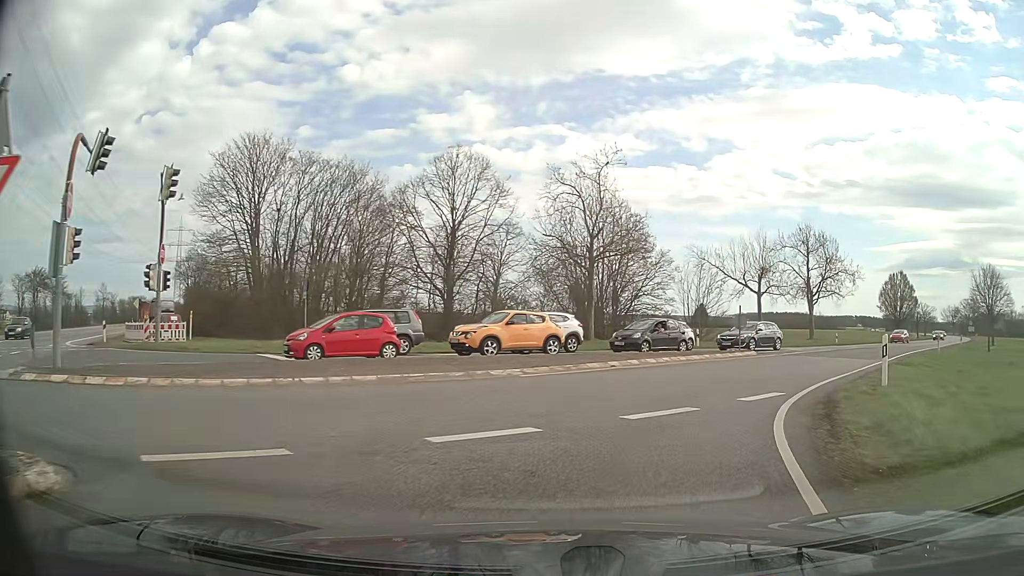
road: secondary_link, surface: asphalt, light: Day
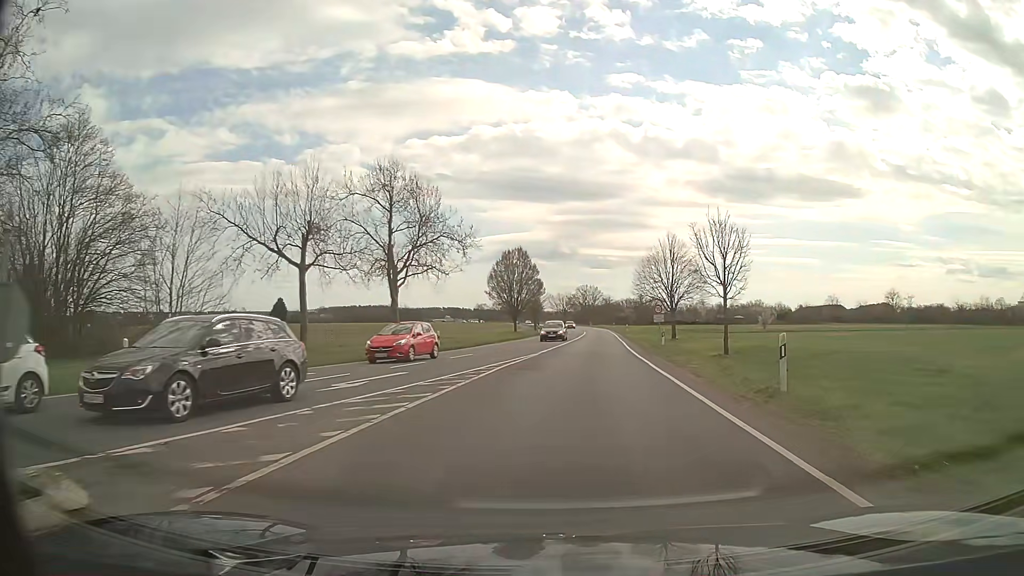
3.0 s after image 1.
(+8.8, +22.7) m; +36°
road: secondary
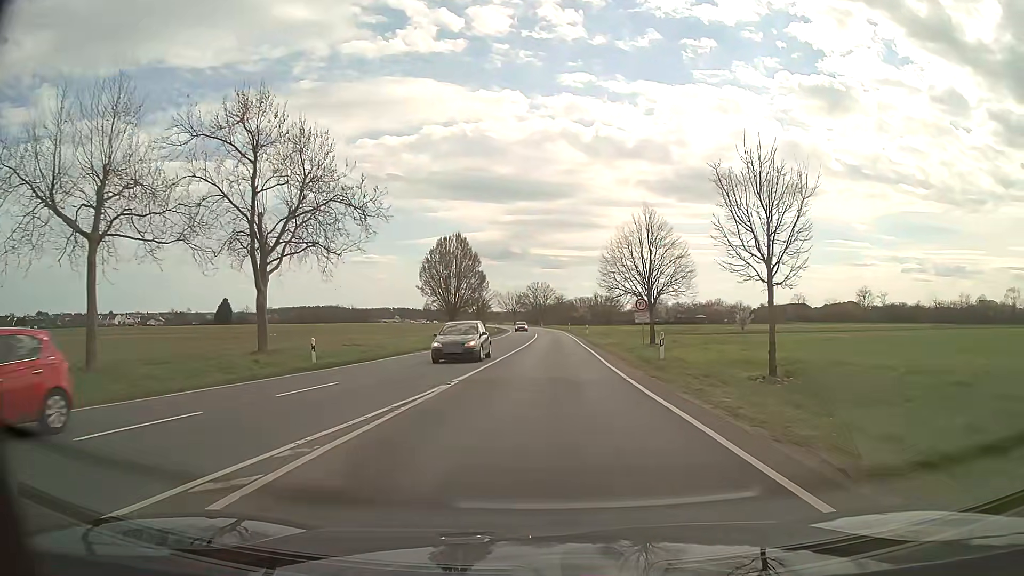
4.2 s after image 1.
(+0.7, +13.6) m; +4°
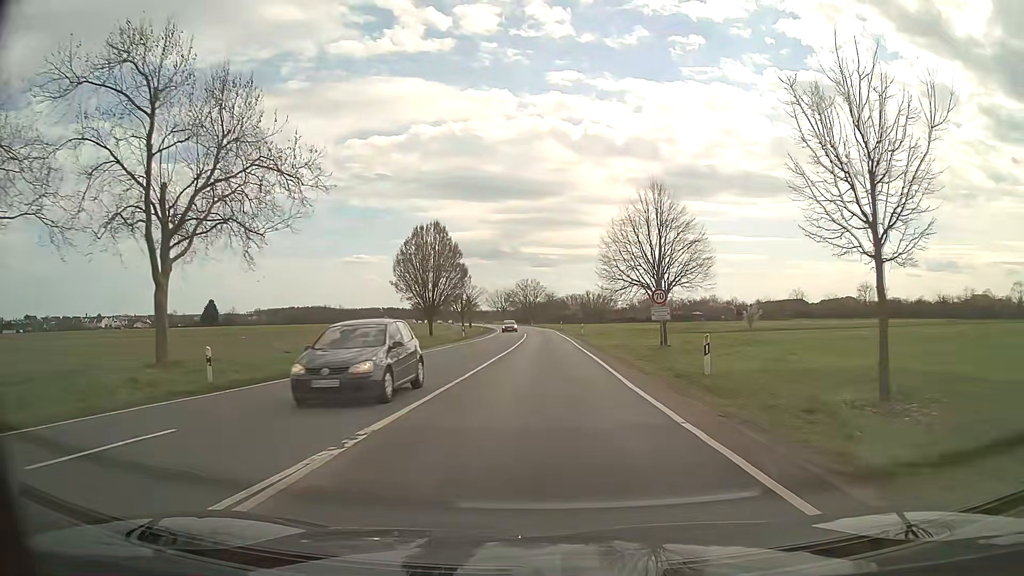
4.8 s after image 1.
(+0.1, +7.7) m; +1°
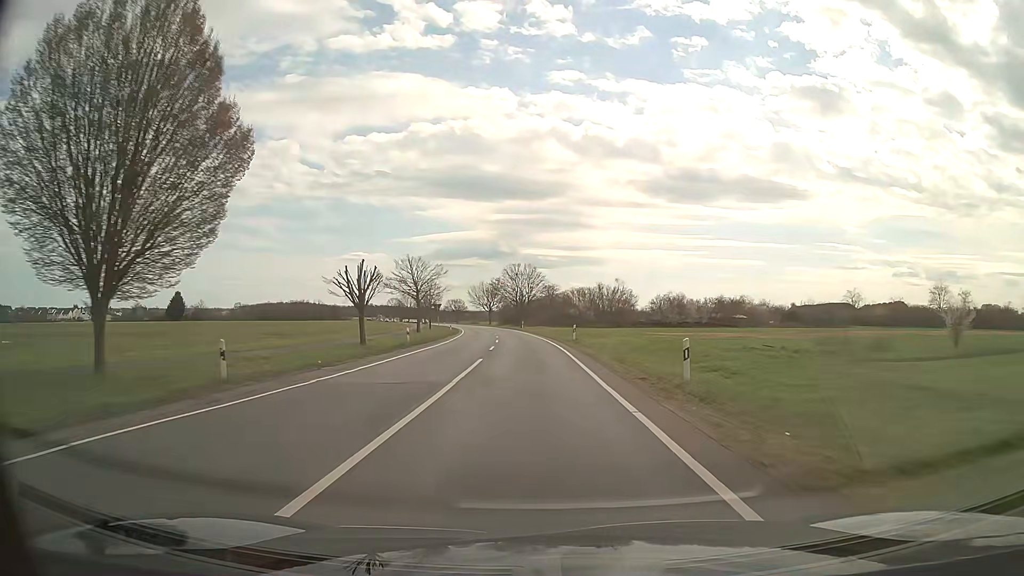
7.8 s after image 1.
(+0.4, +46.1) m; 0°
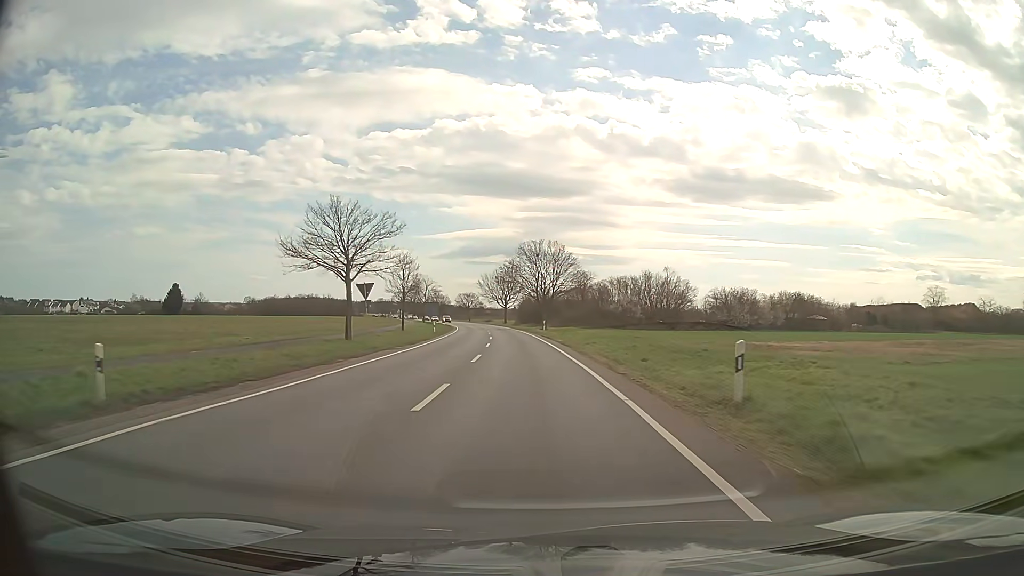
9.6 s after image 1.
(-0.5, +32.4) m; -2°
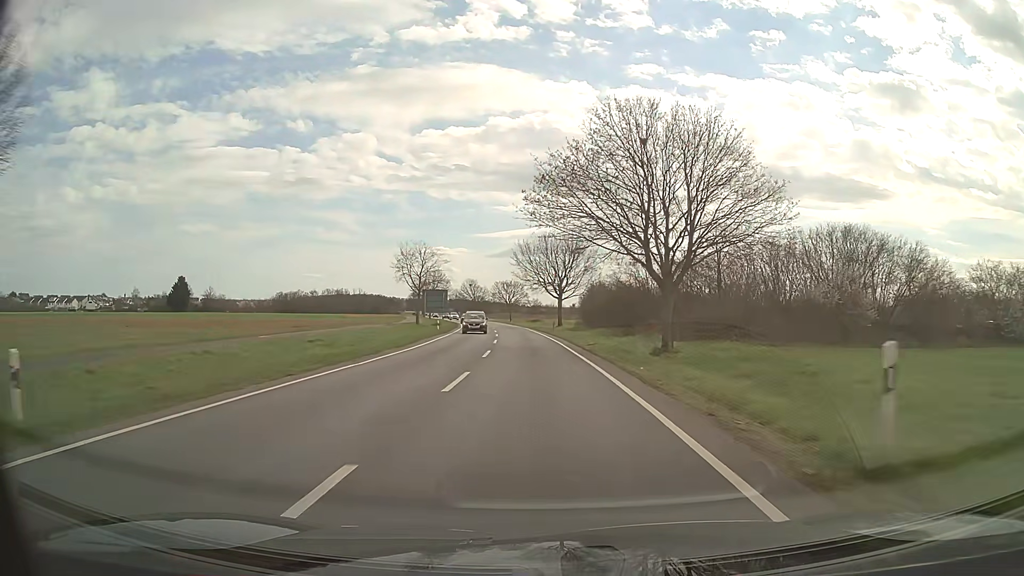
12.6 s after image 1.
(-2.3, +54.7) m; -5°
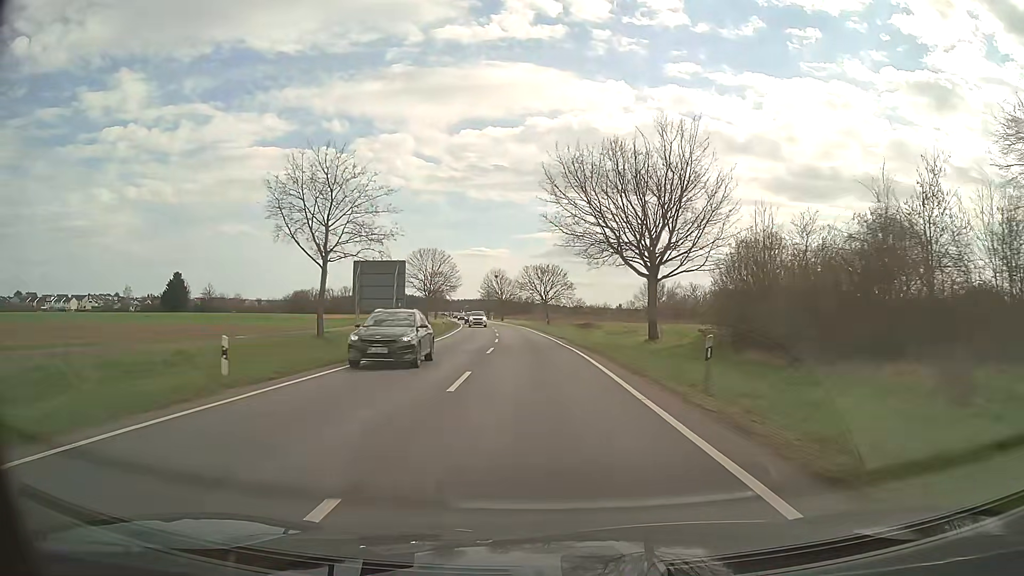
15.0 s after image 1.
(-1.3, +43.2) m; -4°
(0, +10) (0, +20) (-1, +30) (-1, +40) (-2, +50) (-2, +60) (-3, +70) (-4, +80) (-5, +90) (-6, +100) m
